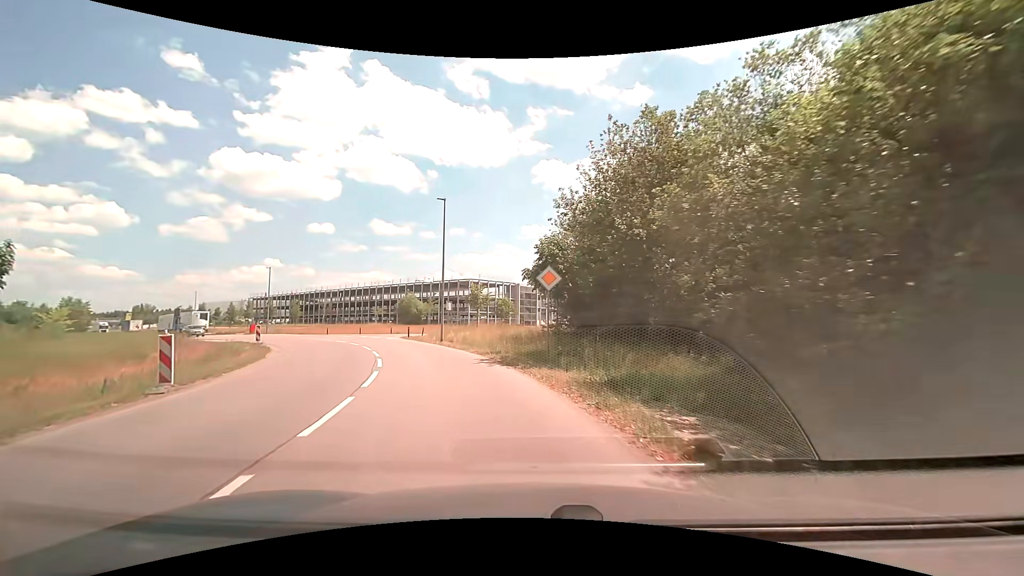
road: unclassified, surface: asphalt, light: Day
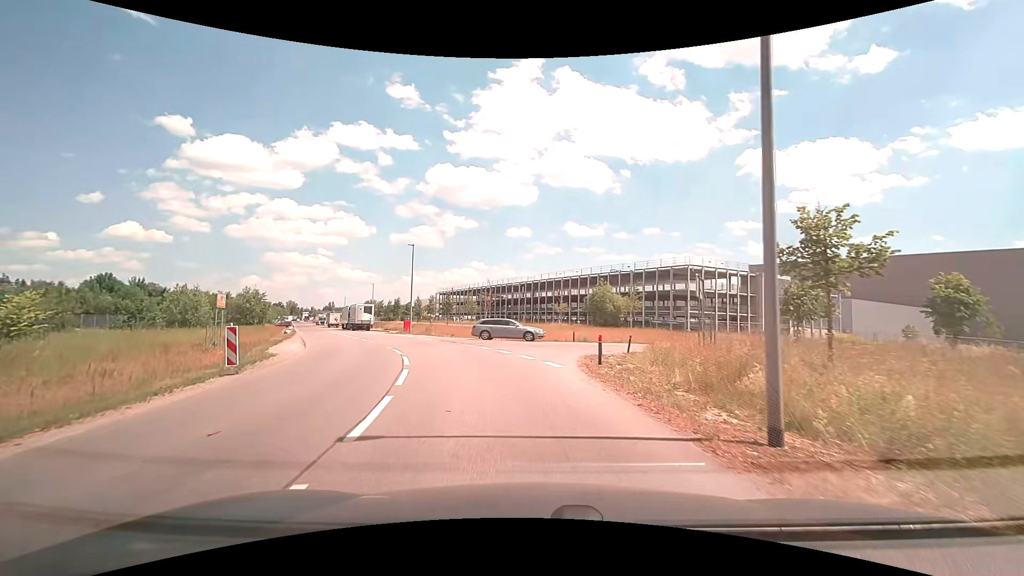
(-5.1, +22.9) m; -22°
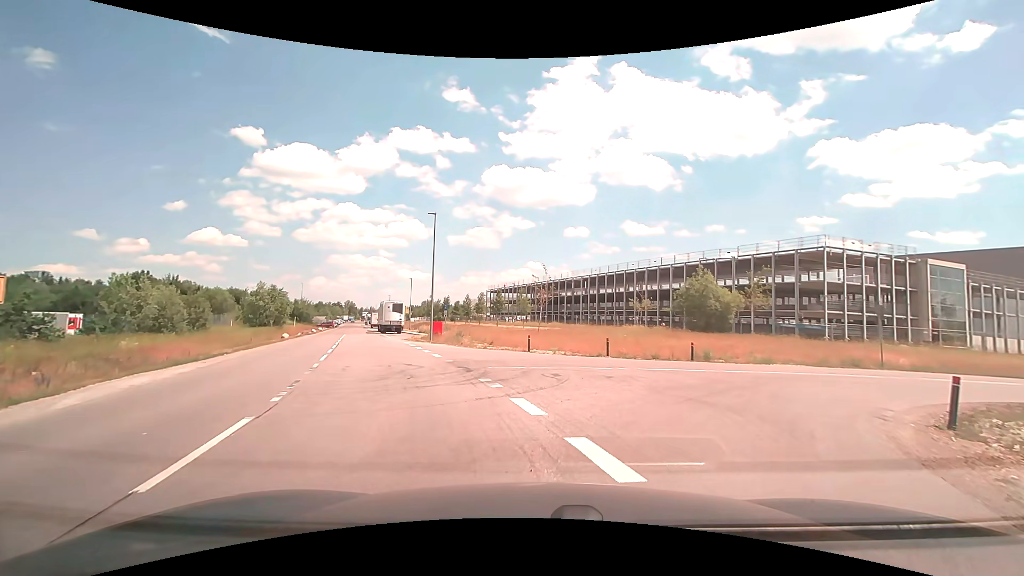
(-1.1, +14.6) m; -7°
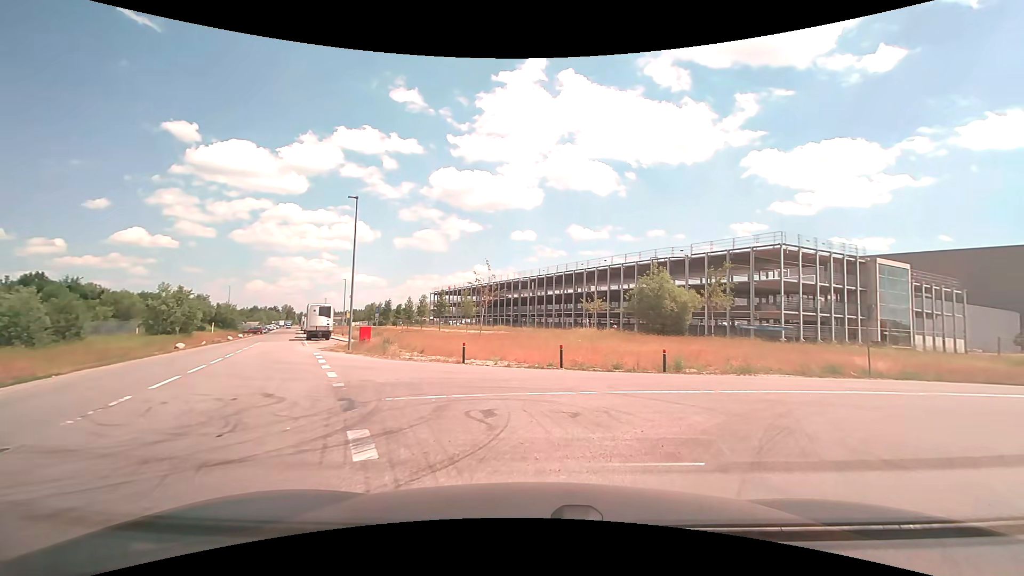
(+0.2, +4.8) m; +6°
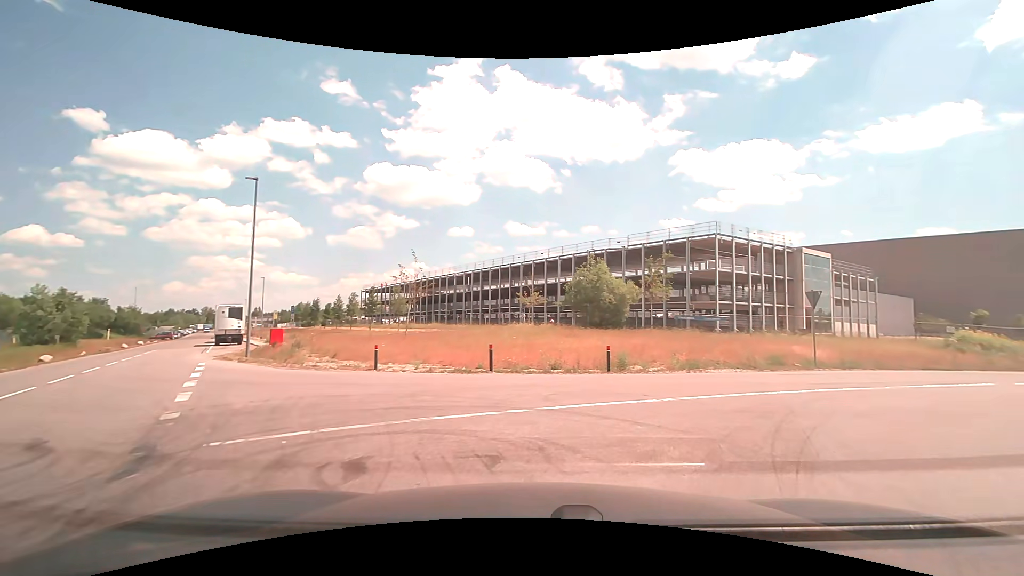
(+0.1, +2.8) m; +7°
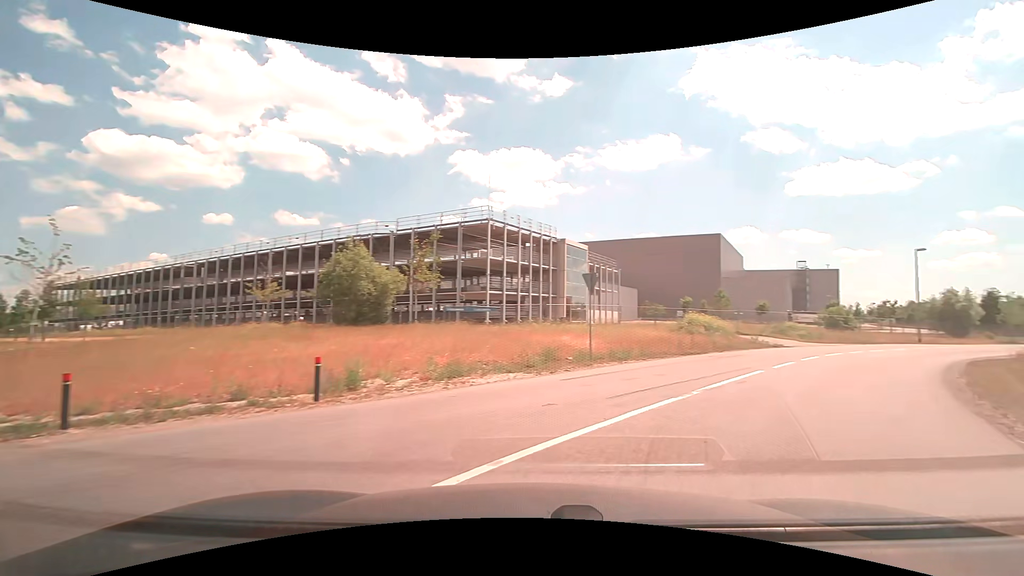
(+1.0, +5.9) m; +22°
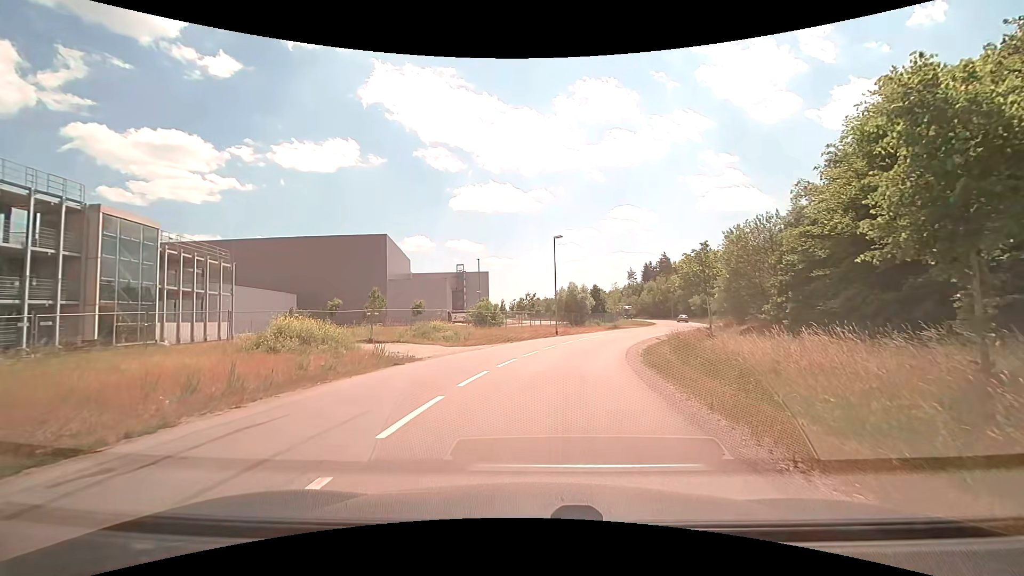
(+7.0, +13.1) m; +38°
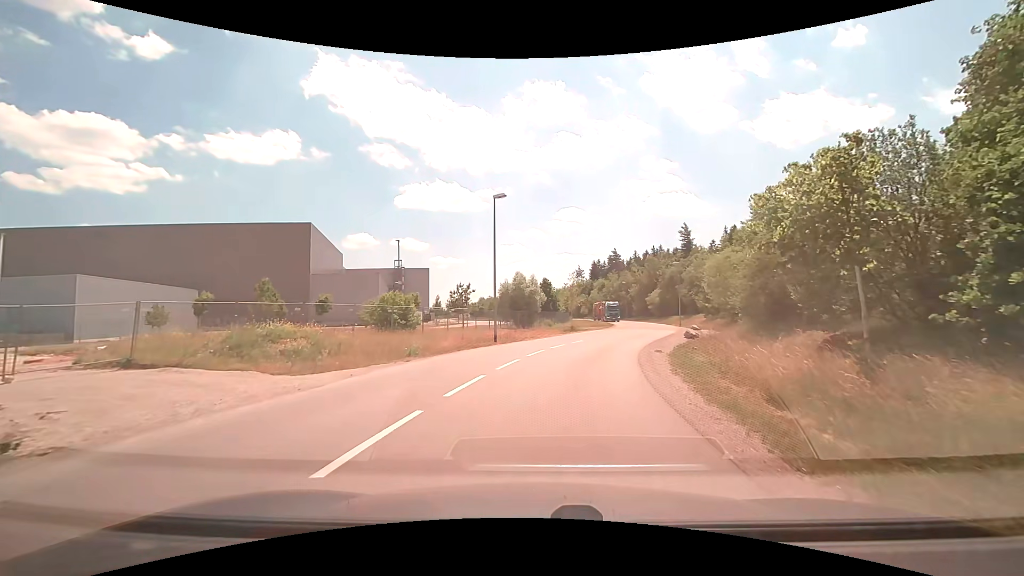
(+0.8, +14.8) m; +6°
(+1, +10) (+2, +20) (+5, +29) (+8, +39) (+12, +48) (+14, +58) (+17, +68) (+18, +78) (+19, +88) (+20, +97) m
